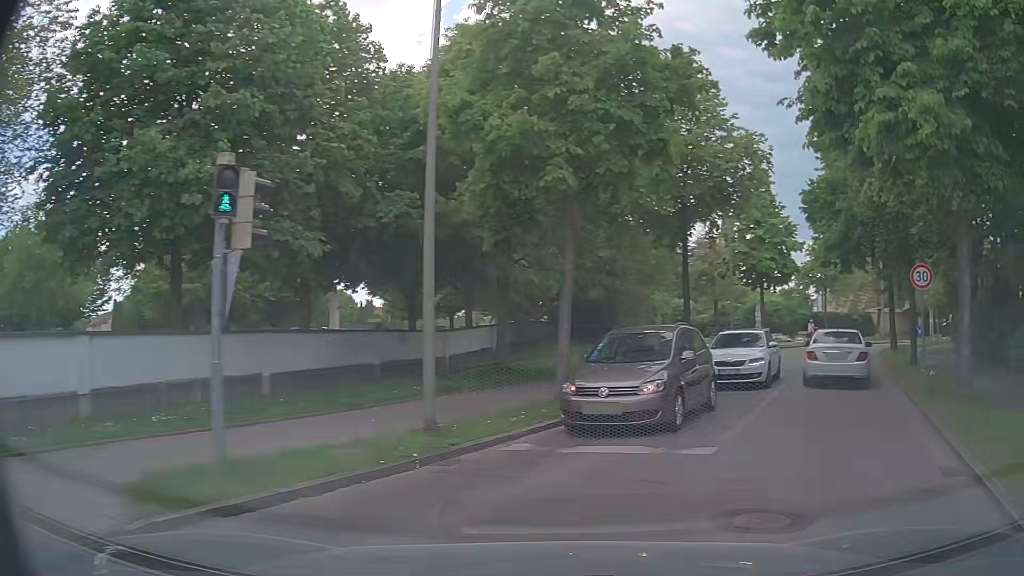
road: residential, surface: asphalt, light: Day
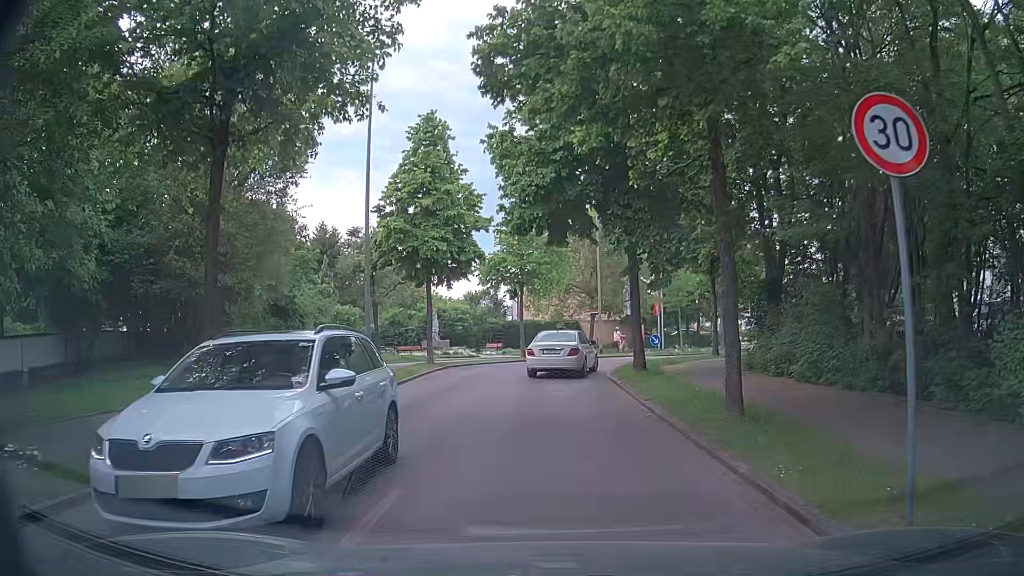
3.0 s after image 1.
(+4.3, +11.6) m; +27°
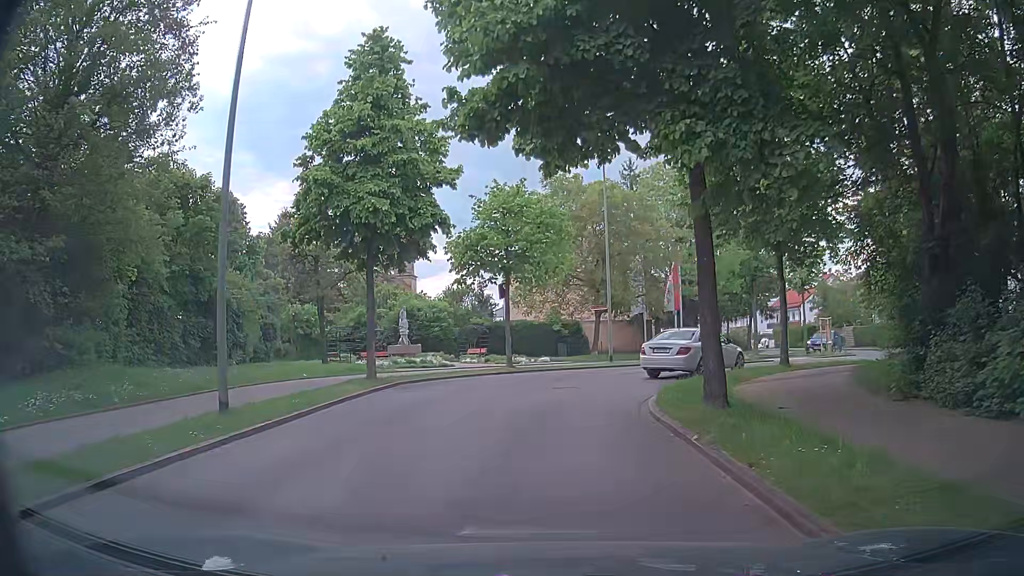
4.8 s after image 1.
(+0.1, +9.4) m; +1°
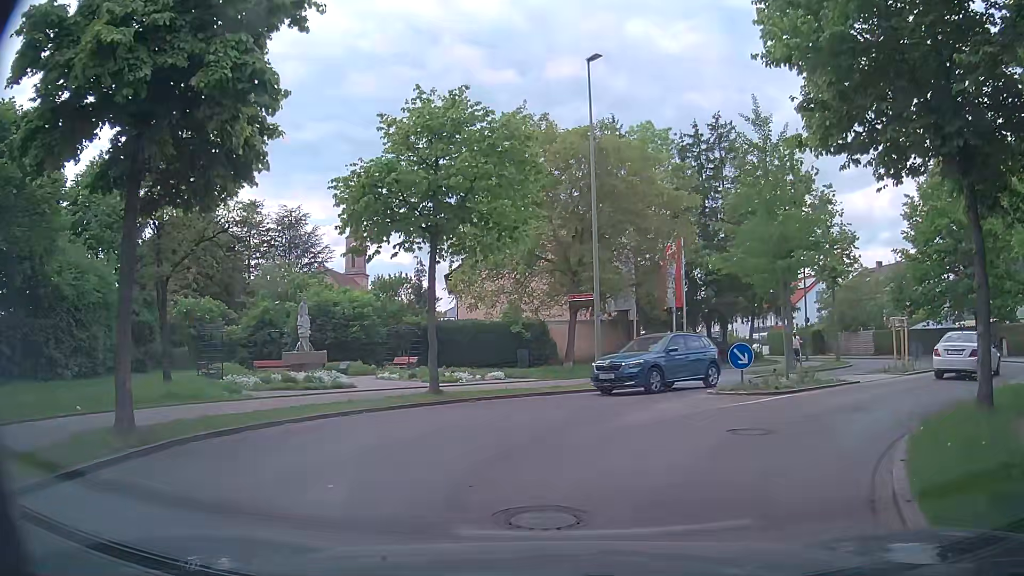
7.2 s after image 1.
(0.0, +11.4) m; +4°
